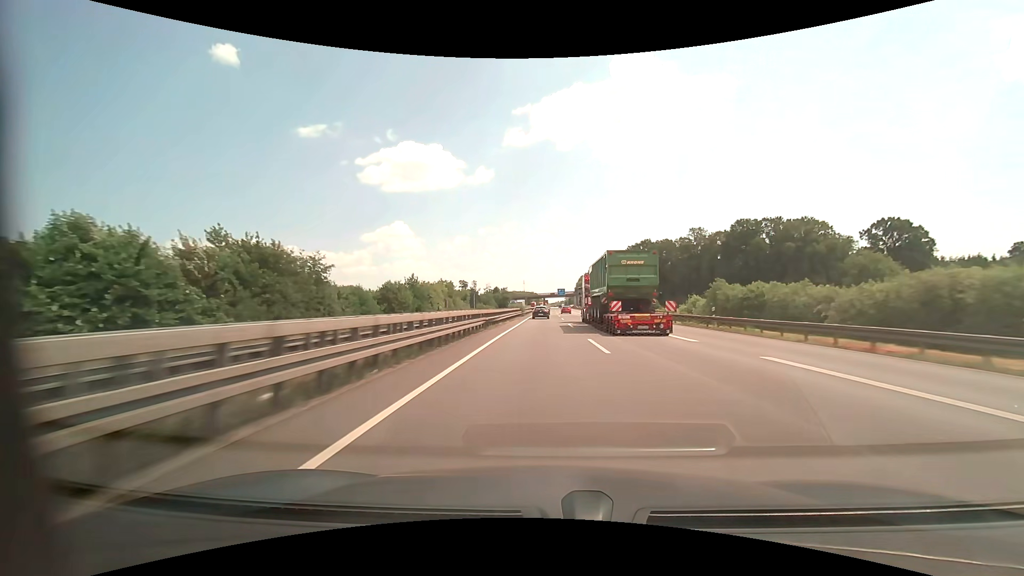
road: motorway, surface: asphalt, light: Day
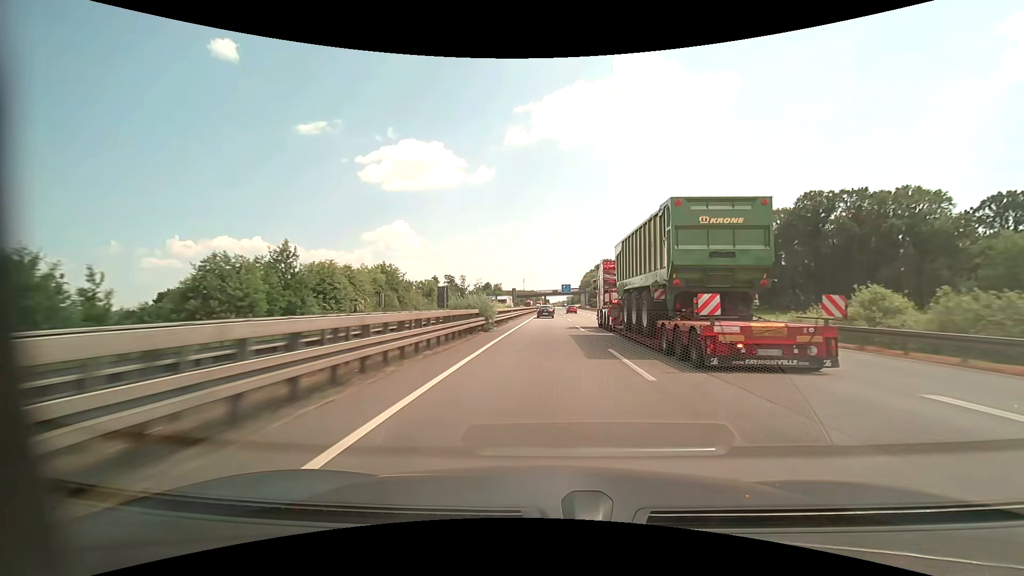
(-0.1, +41.2) m; 0°
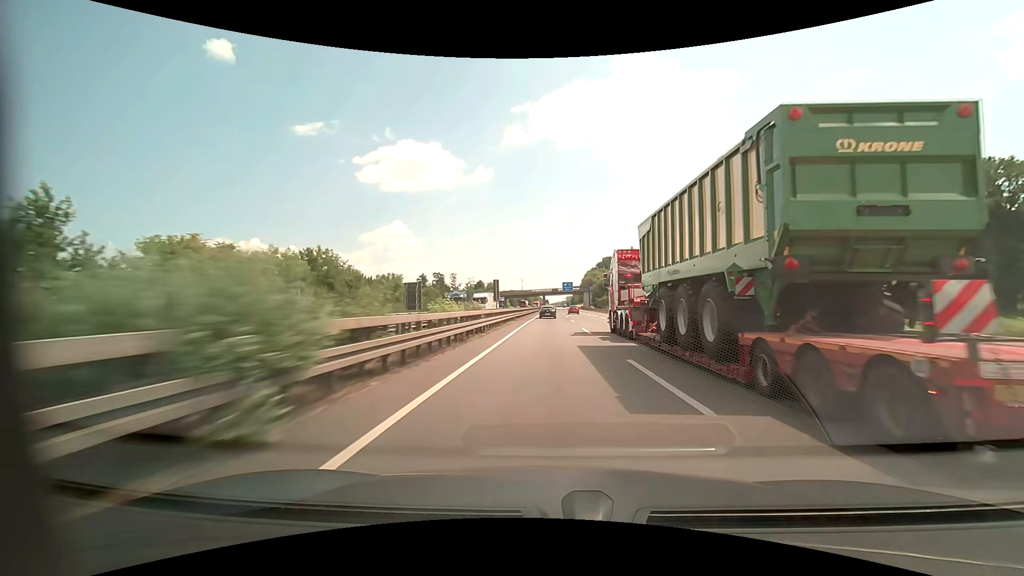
(0.0, +20.6) m; 0°
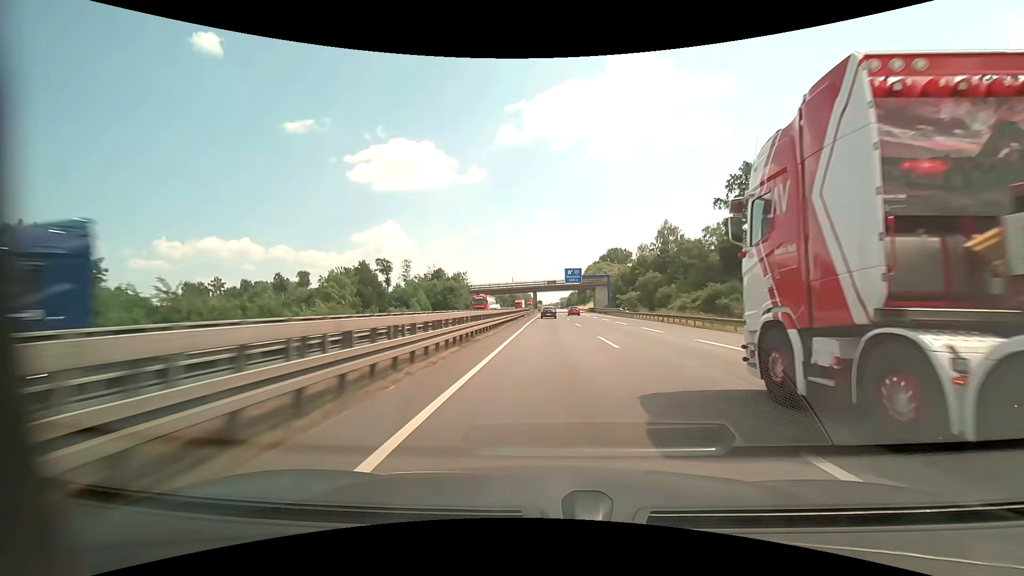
(+0.3, +61.7) m; +1°
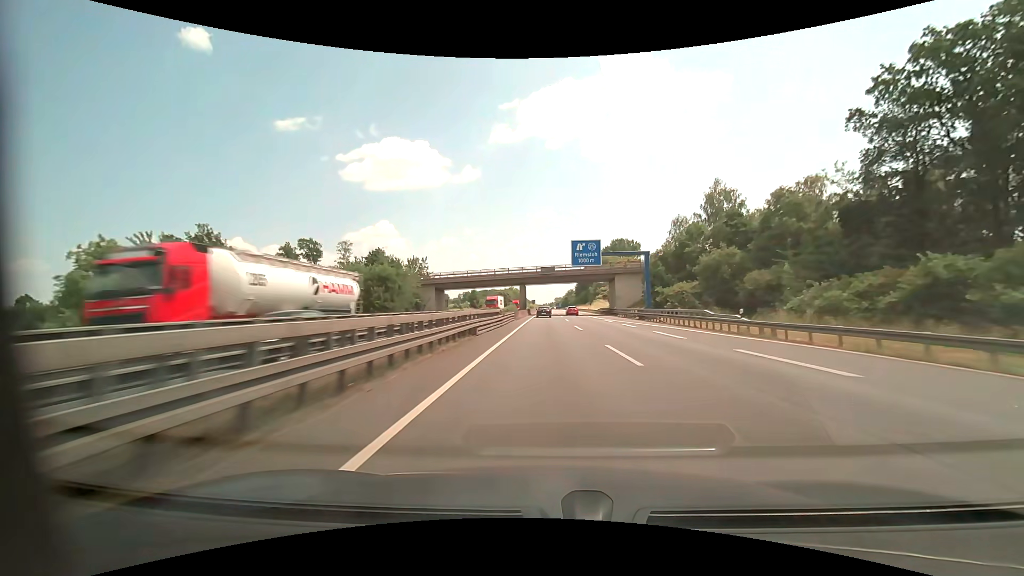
(+0.3, +41.1) m; +1°
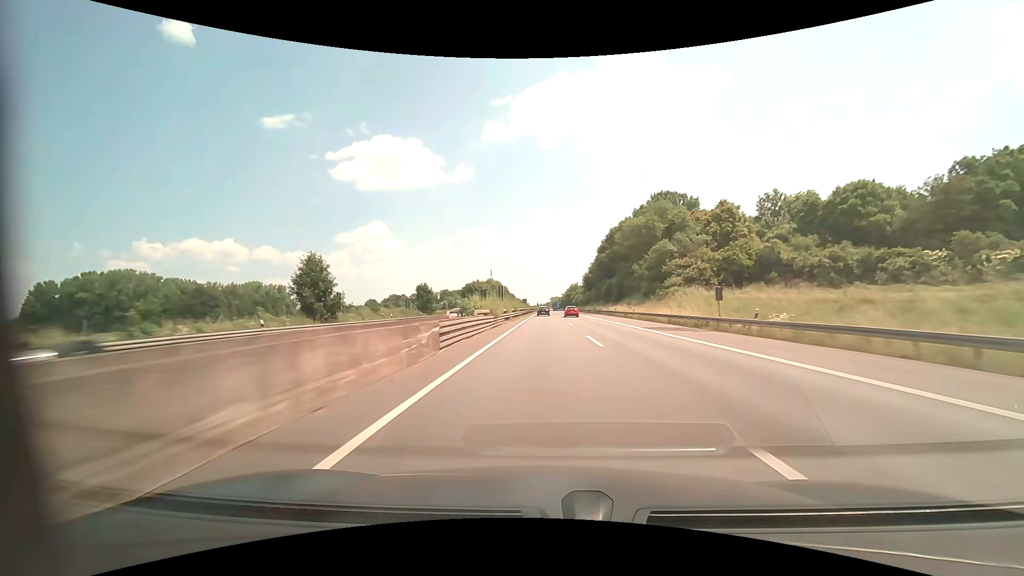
(+0.8, +102.5) m; +1°
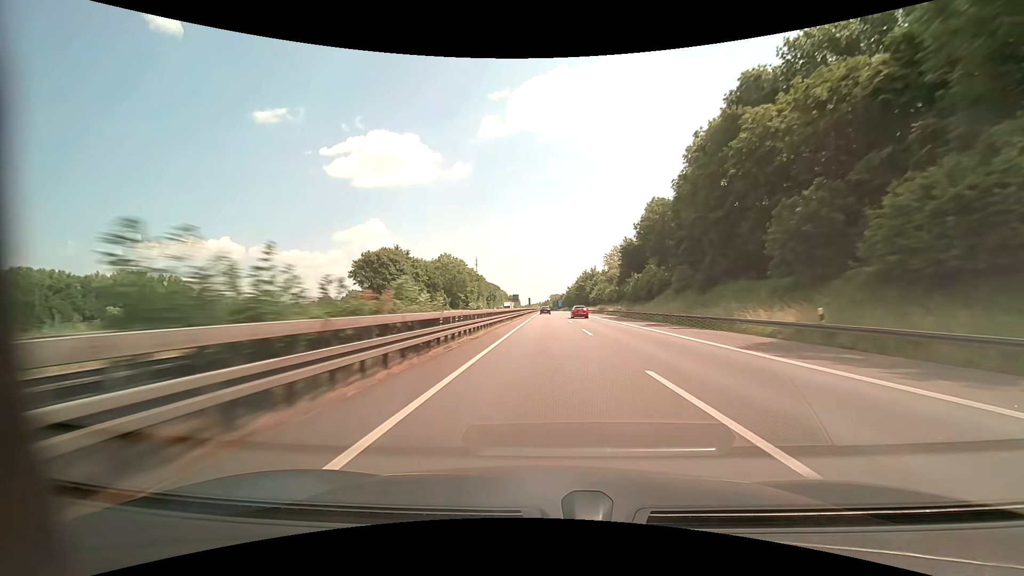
(0.0, +102.4) m; 0°
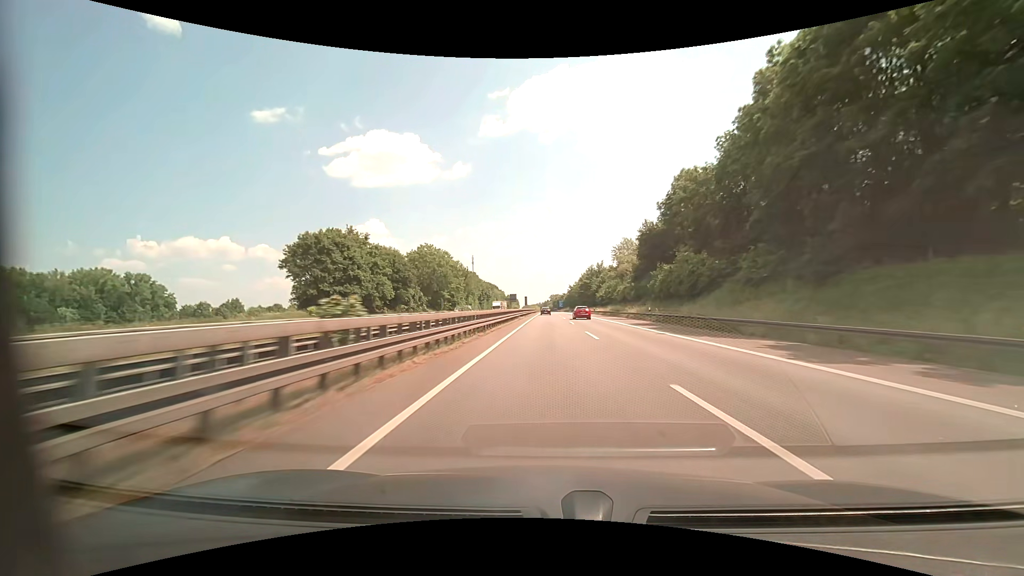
(0.0, +20.5) m; 0°
(0, +10) (0, +20) (0, +30) (0, +40) (0, +50) (0, +60) (0, +70) (0, +80) (0, +90) (0, +100) m
